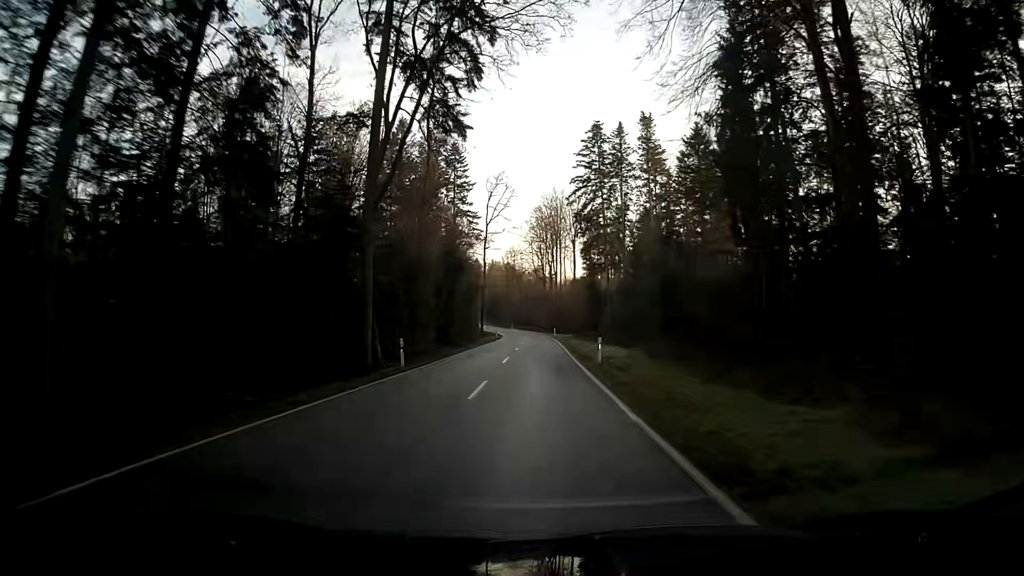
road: tertiary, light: Day
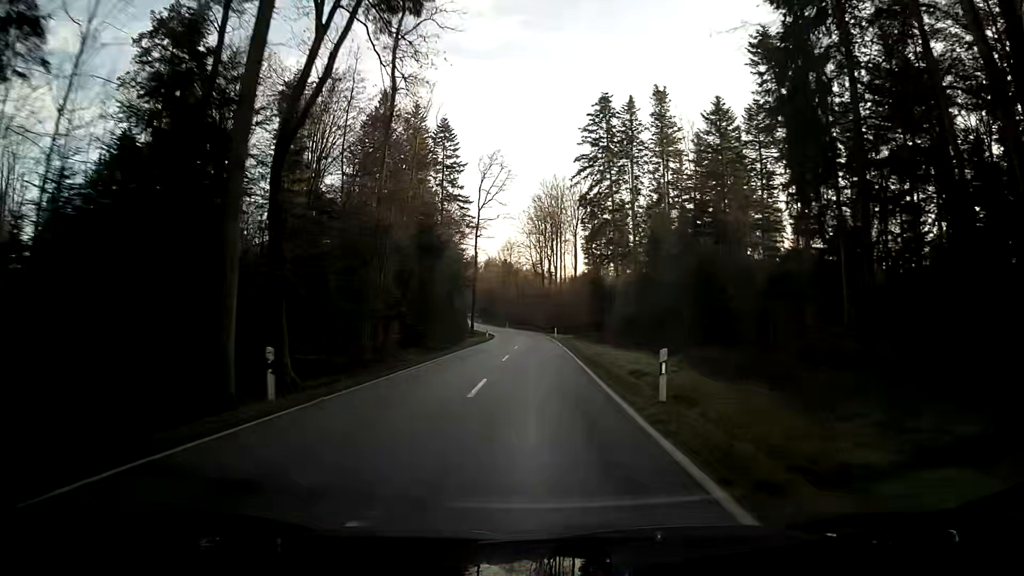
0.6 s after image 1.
(0.0, +12.1) m; 0°
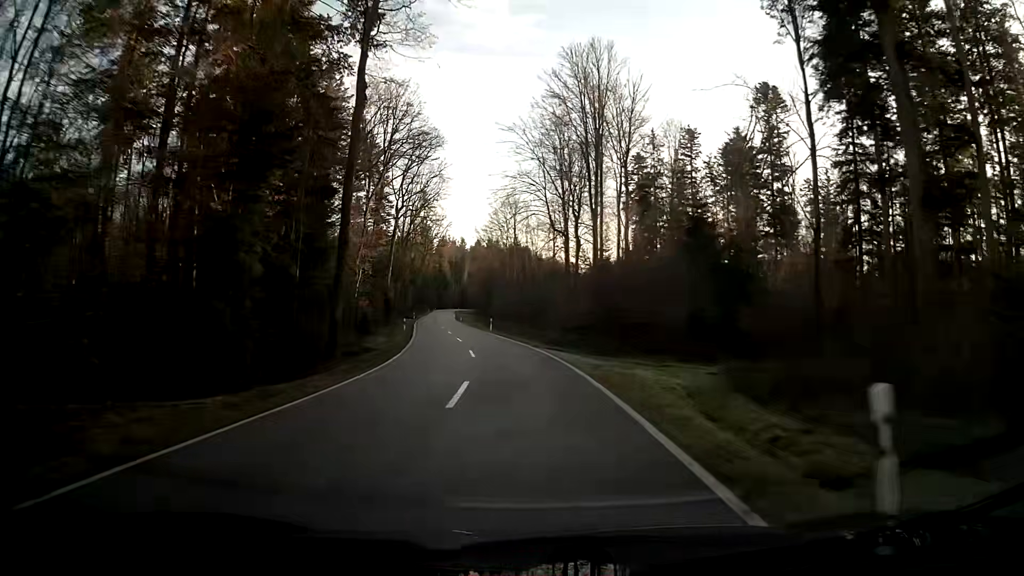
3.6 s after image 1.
(-0.5, +63.5) m; -3°
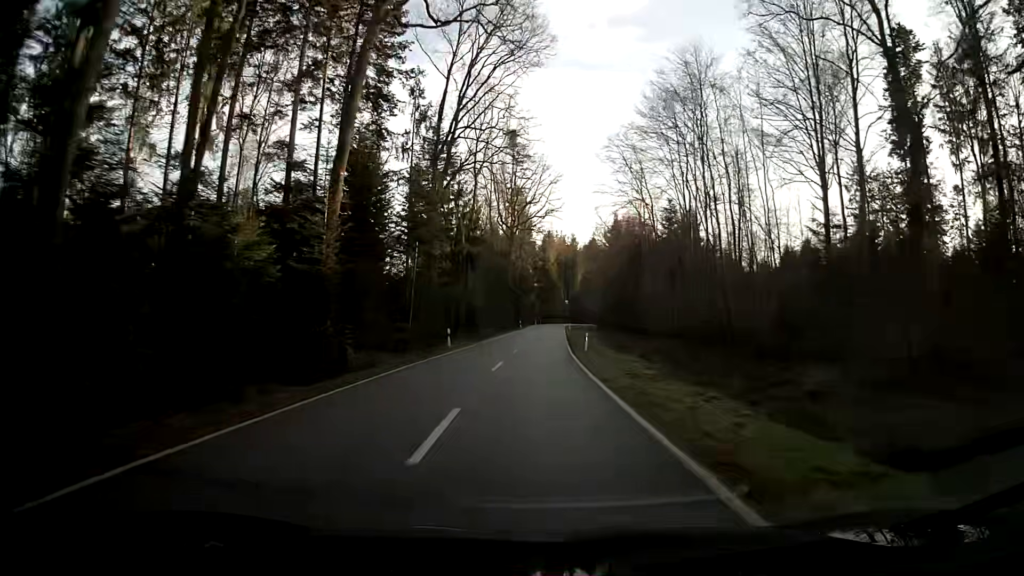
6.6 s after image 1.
(-6.8, +64.7) m; -7°
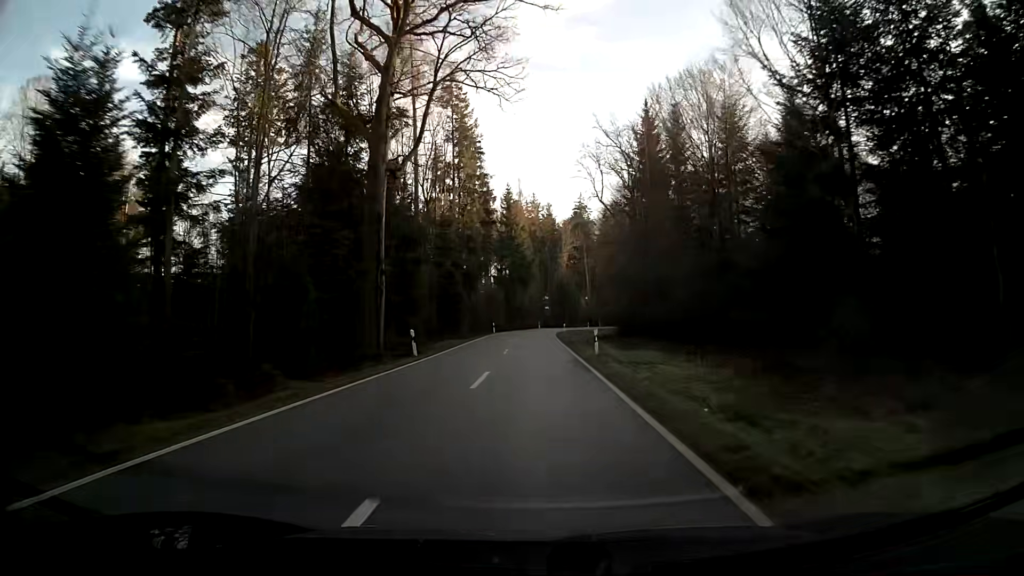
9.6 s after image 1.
(+1.2, +66.7) m; +2°
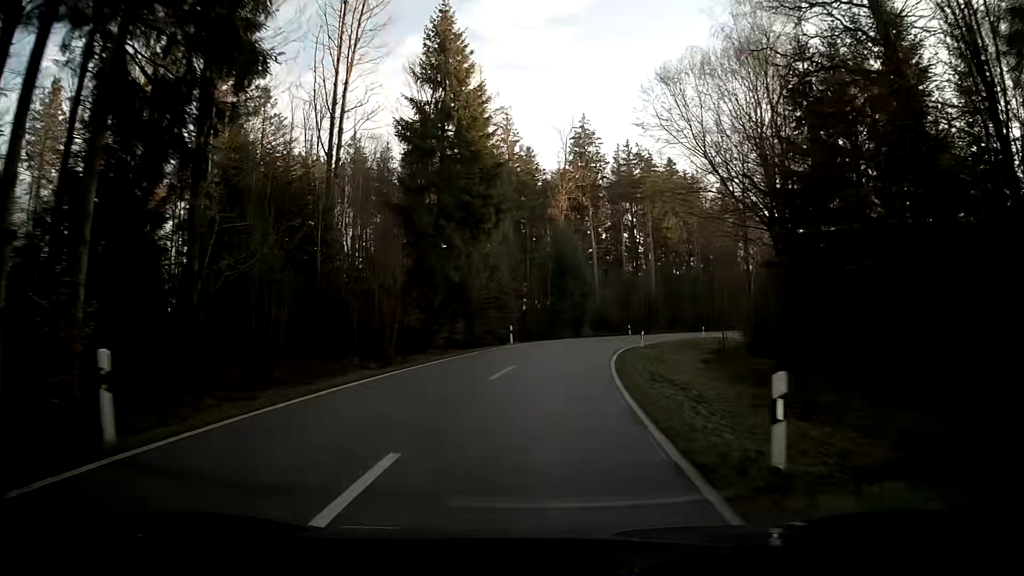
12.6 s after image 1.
(+0.9, +58.9) m; +3°
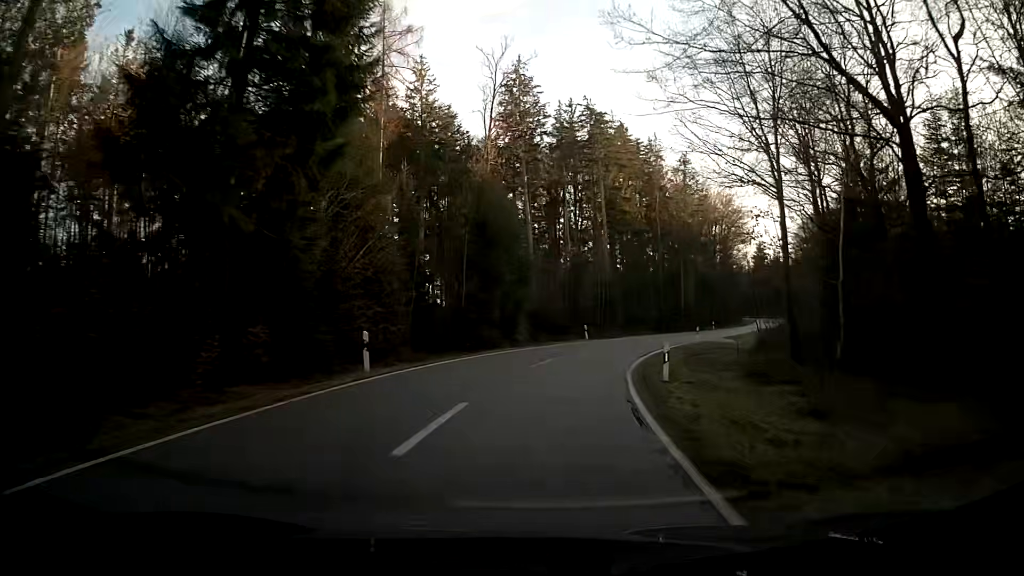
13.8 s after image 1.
(+1.1, +20.2) m; +7°
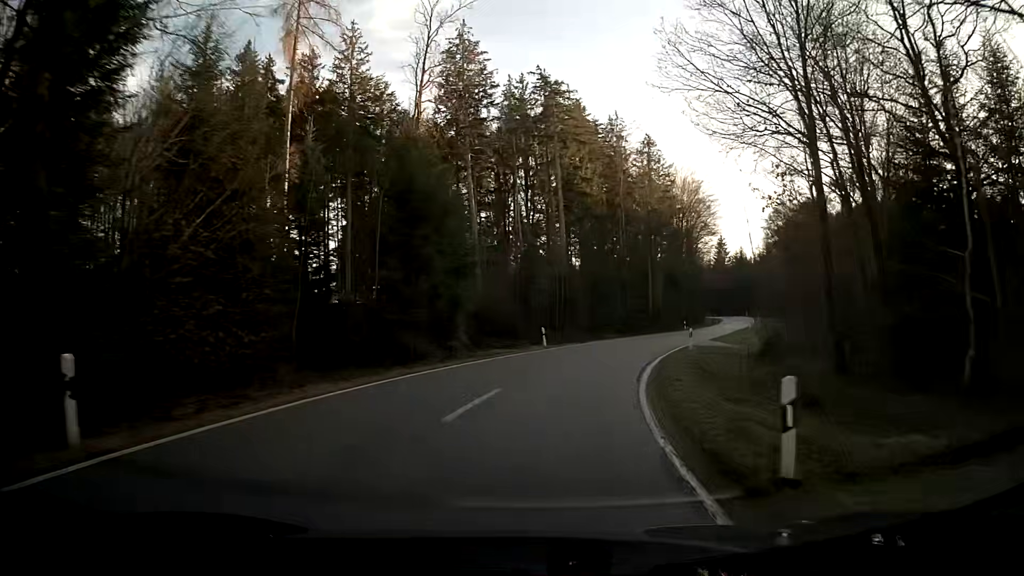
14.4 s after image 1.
(+0.4, +9.8) m; +5°
